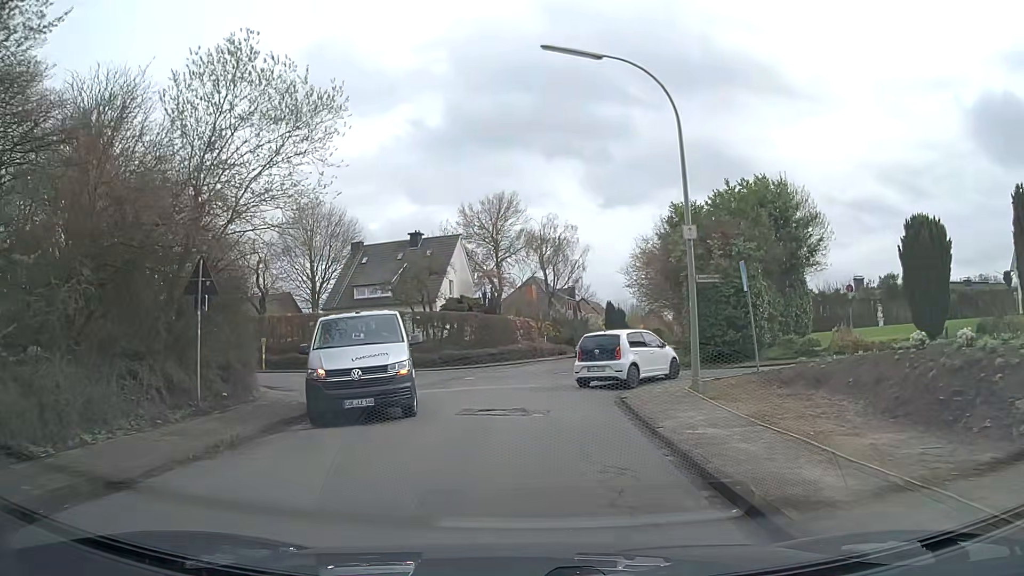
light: Day
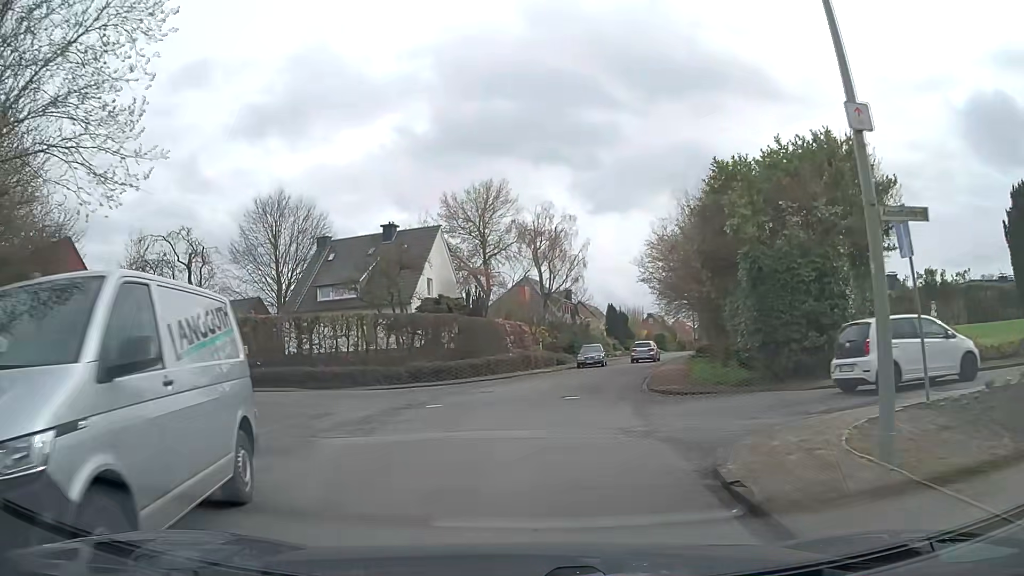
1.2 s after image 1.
(0.0, +8.4) m; +1°
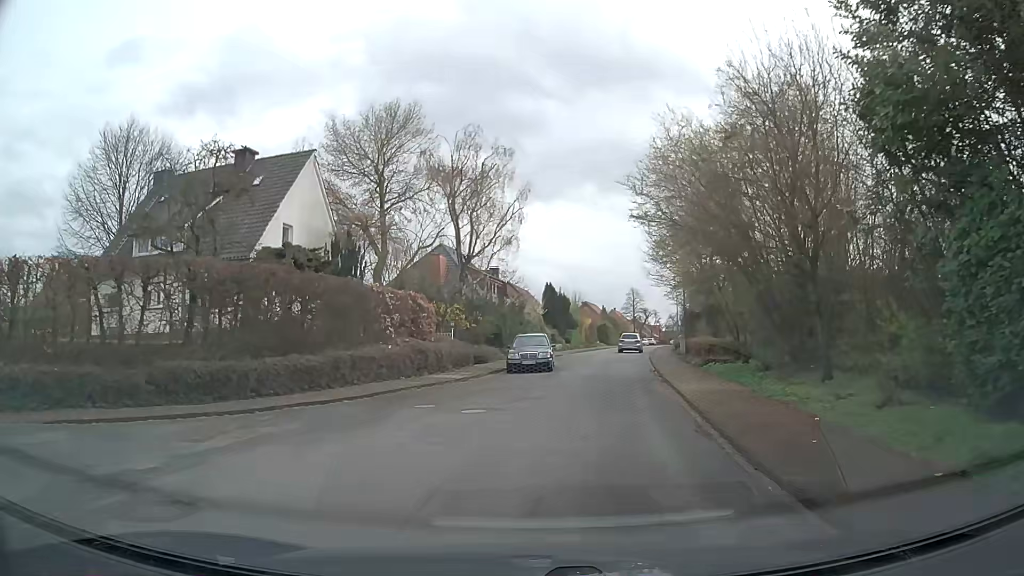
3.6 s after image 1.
(+0.4, +17.0) m; +4°
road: residential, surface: asphalt
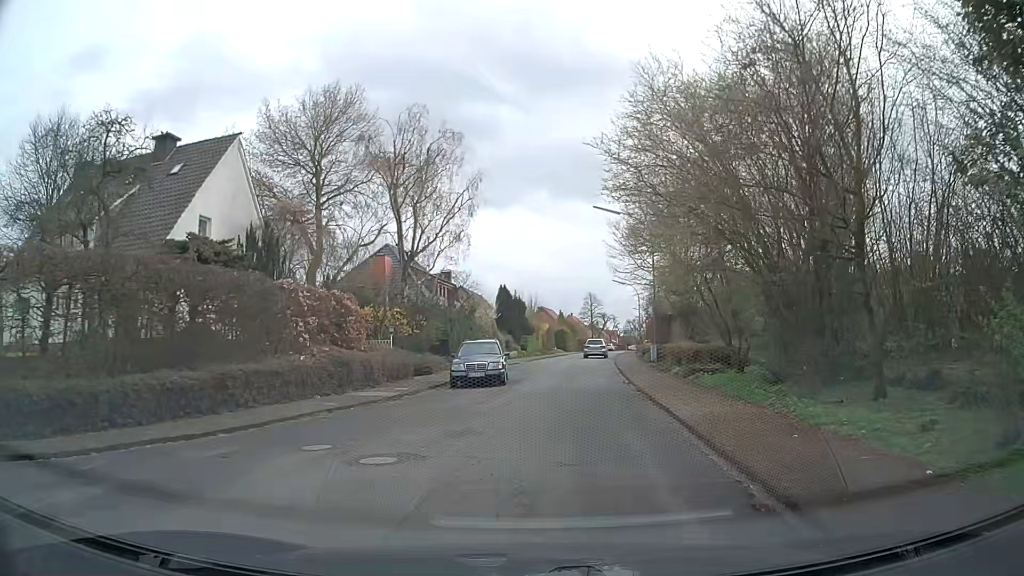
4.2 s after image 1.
(+0.2, +4.3) m; +5°
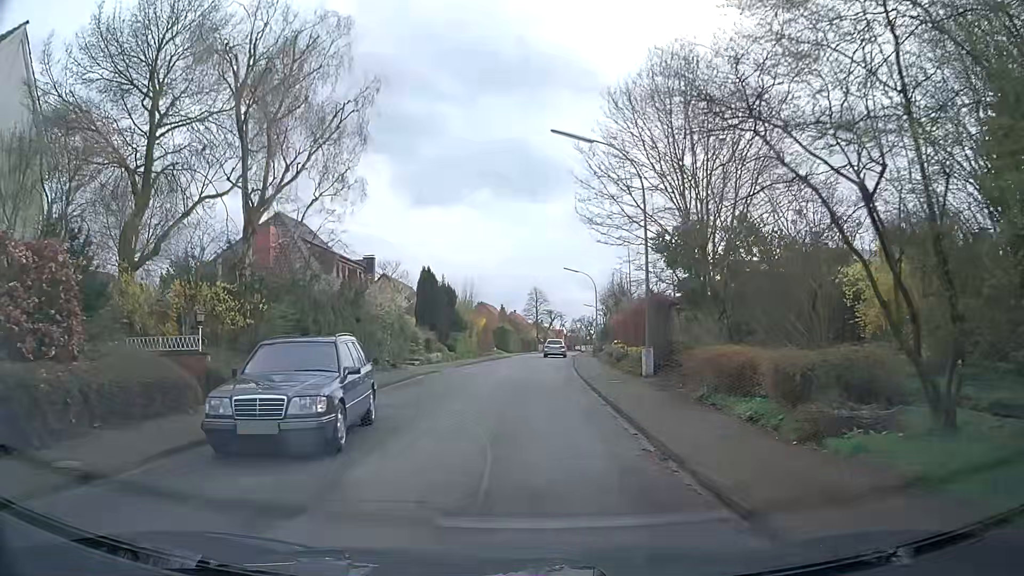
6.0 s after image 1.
(+0.6, +13.1) m; +4°
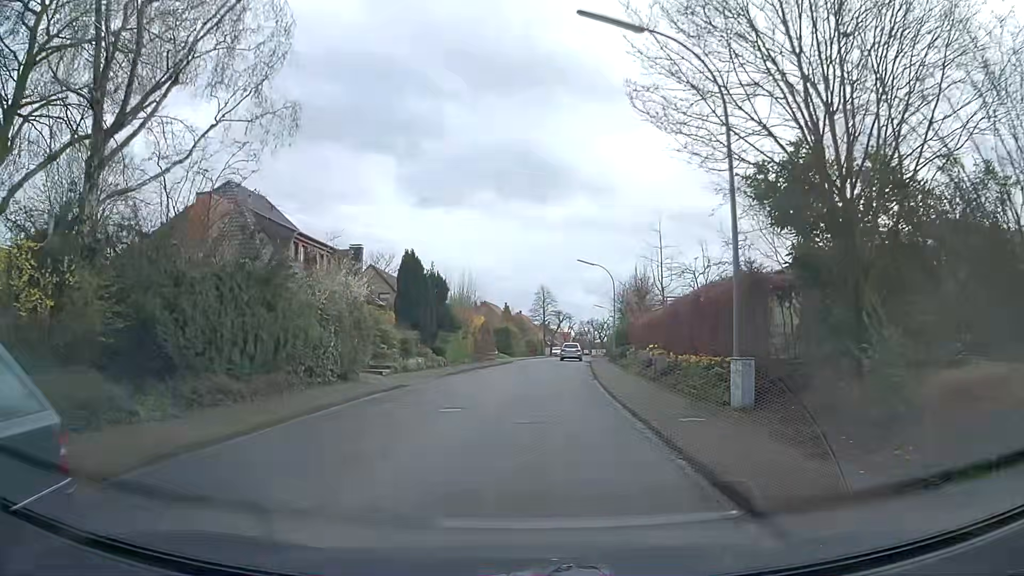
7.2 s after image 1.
(0.0, +8.8) m; 0°
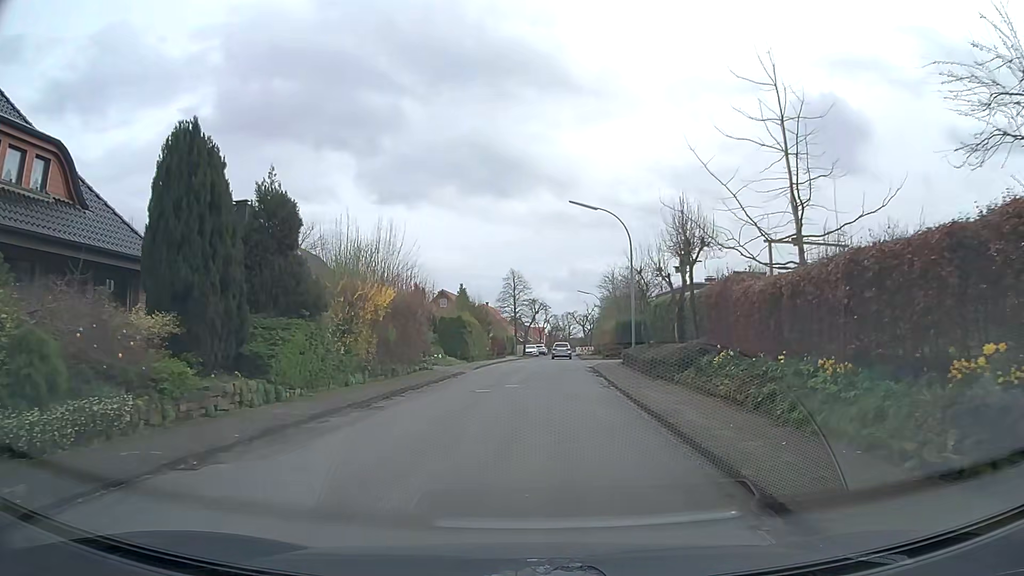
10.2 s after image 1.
(+0.5, +22.2) m; +3°
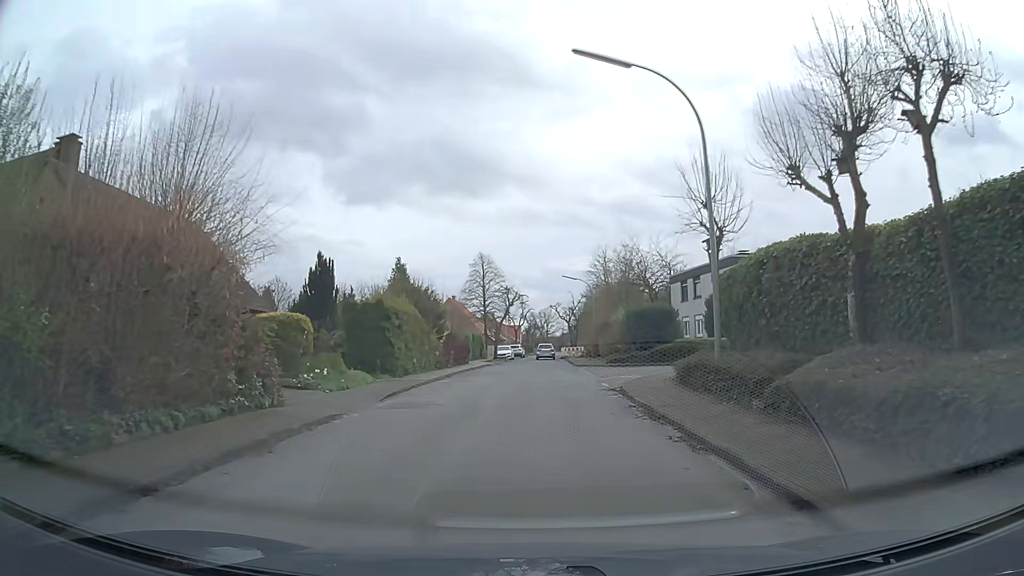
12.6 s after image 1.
(+0.2, +18.0) m; +2°
